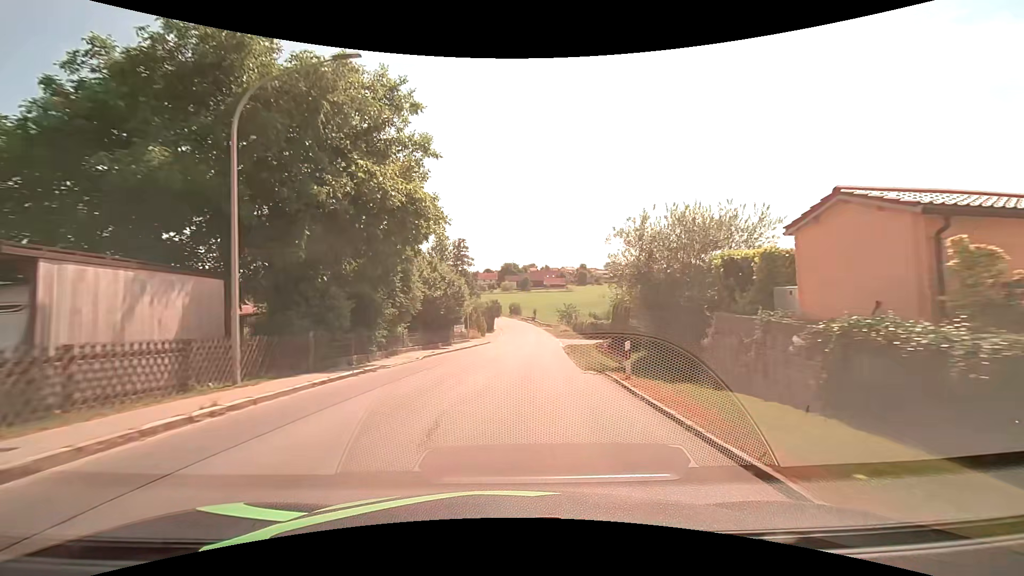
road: tertiary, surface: asphalt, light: Day
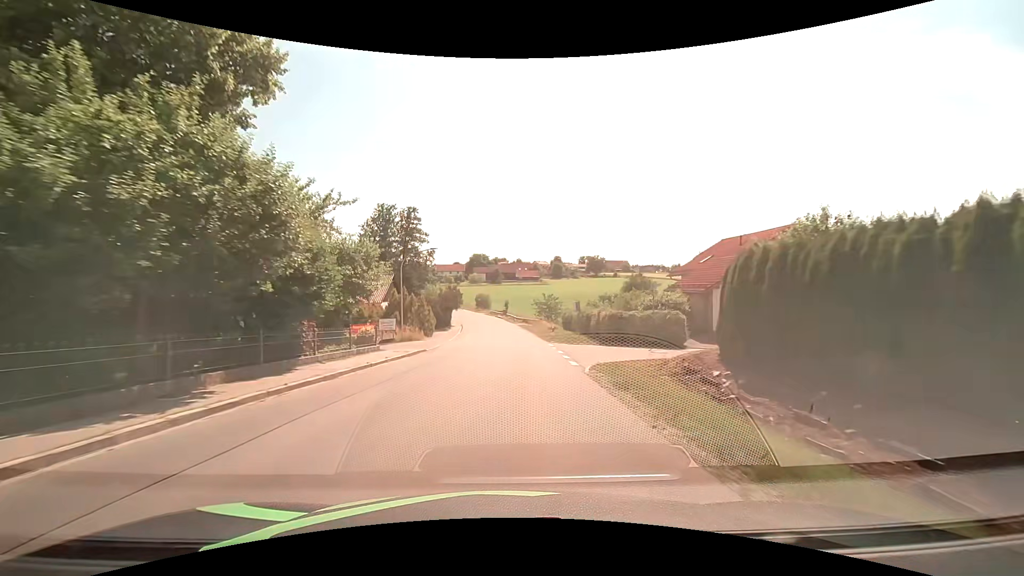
(+1.0, +23.0) m; +4°
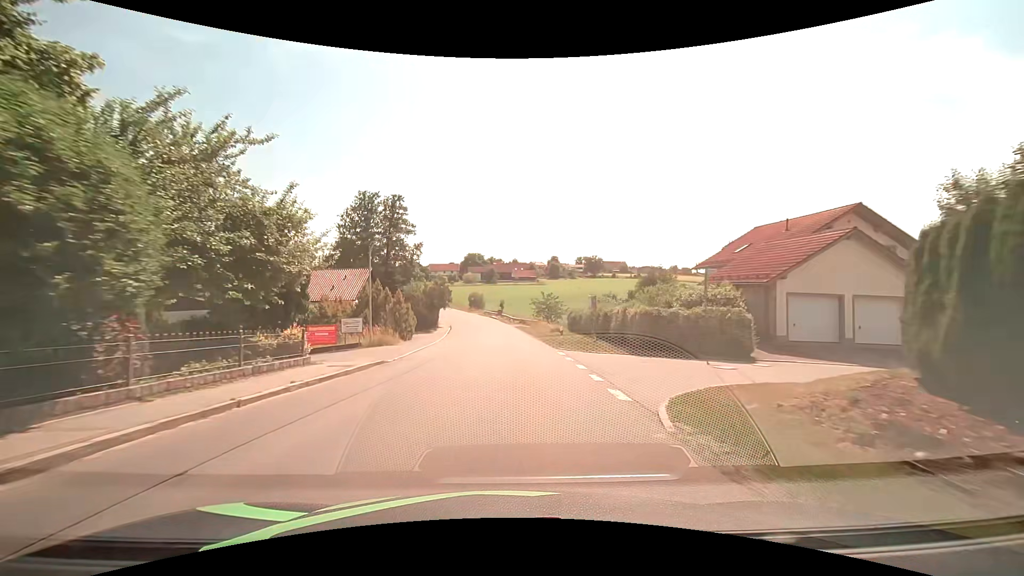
(0.0, +7.7) m; 0°
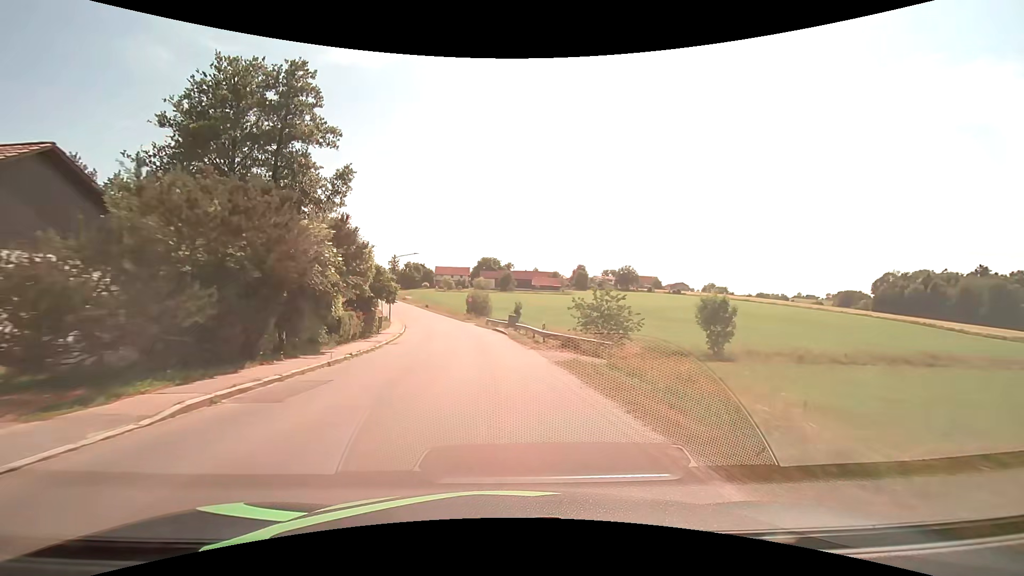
(-0.2, +38.1) m; -2°
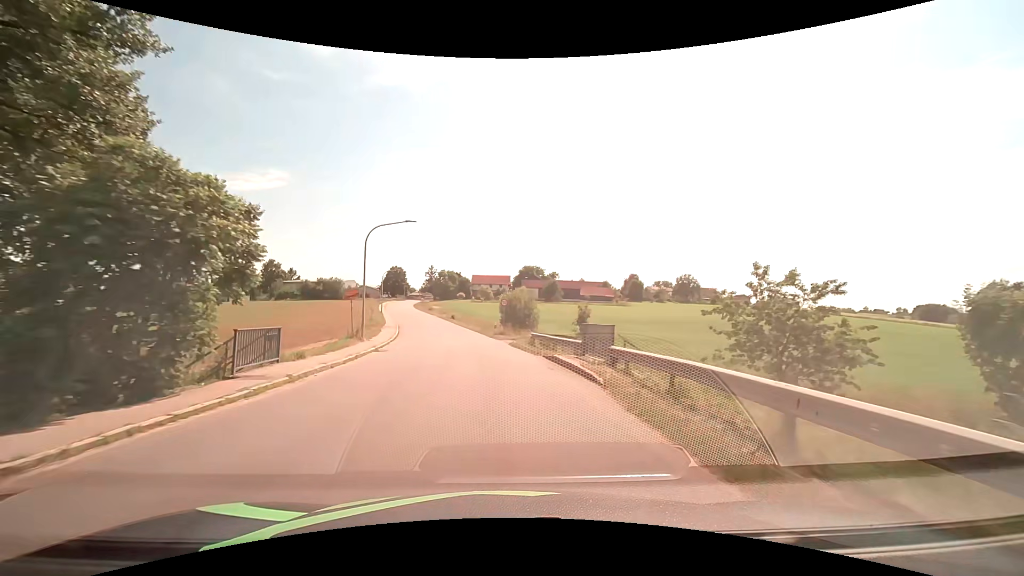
(-1.0, +22.6) m; -5°
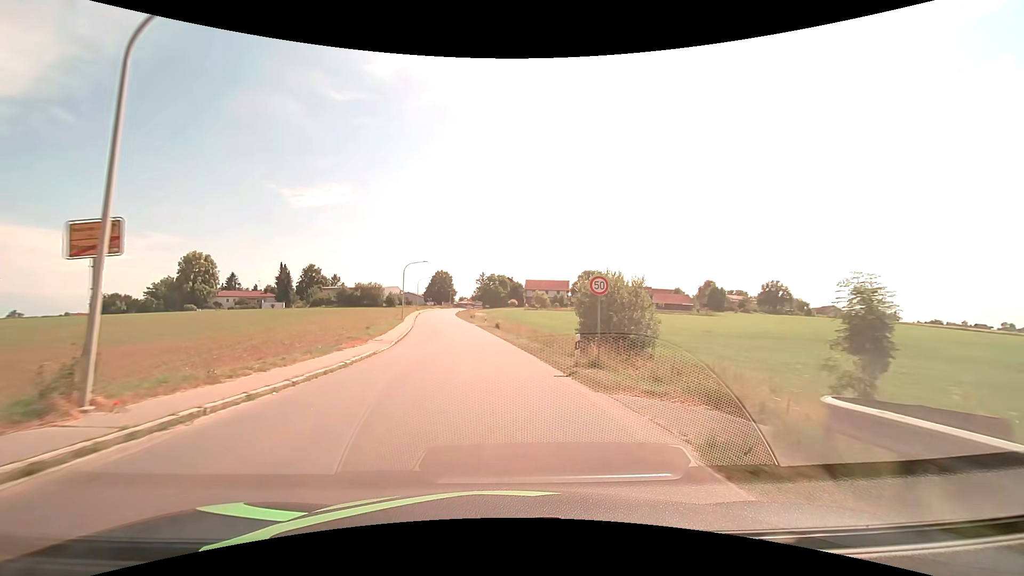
(-1.1, +22.5) m; -6°
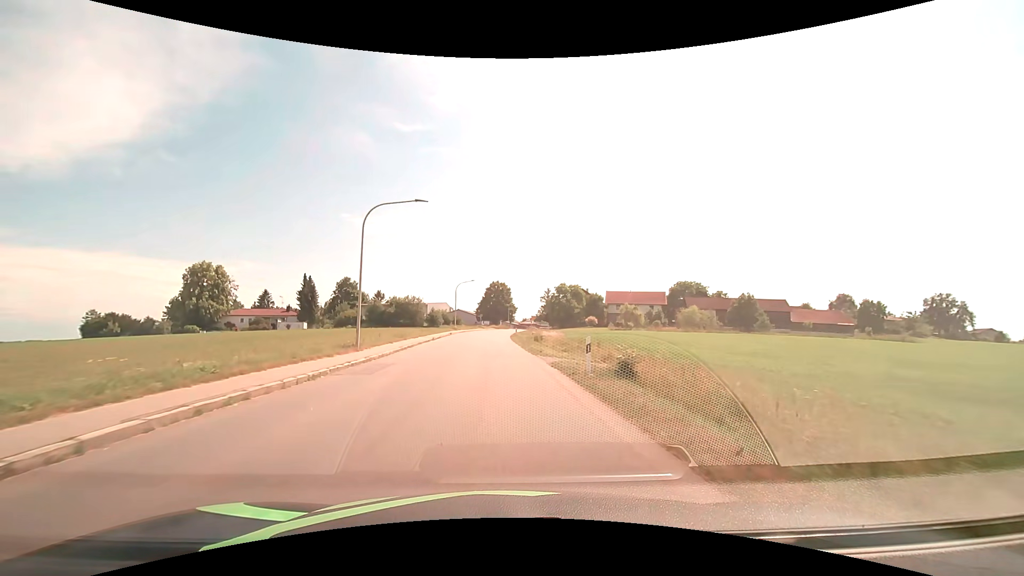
(-2.6, +37.1) m; -7°
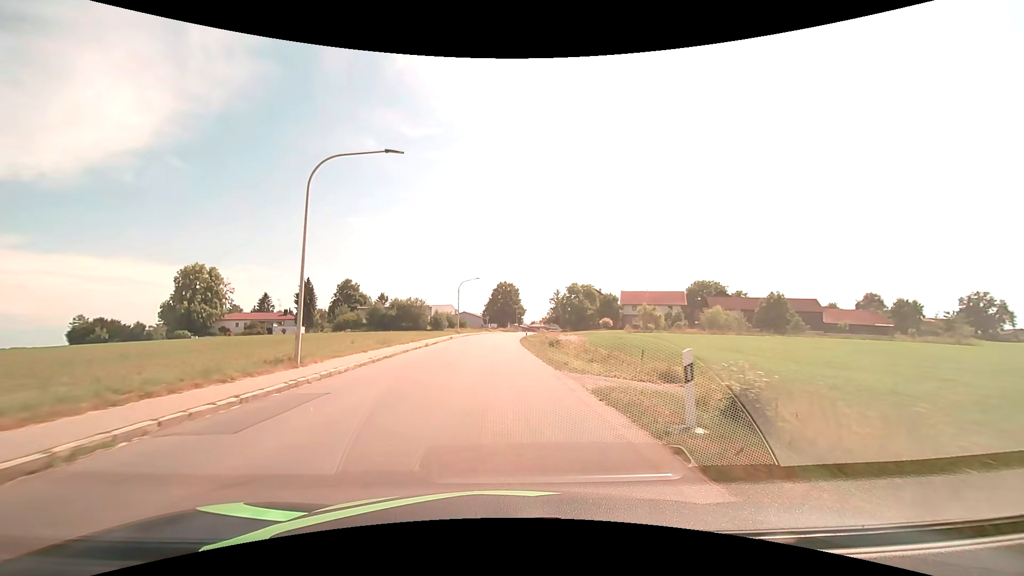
(-0.1, +7.4) m; -1°
(0, +10) (0, +20) (0, +30) (-1, +40) (-1, +50) (0, +60) (0, +70) (+1, +80) (+2, +90) (+4, +100) m
